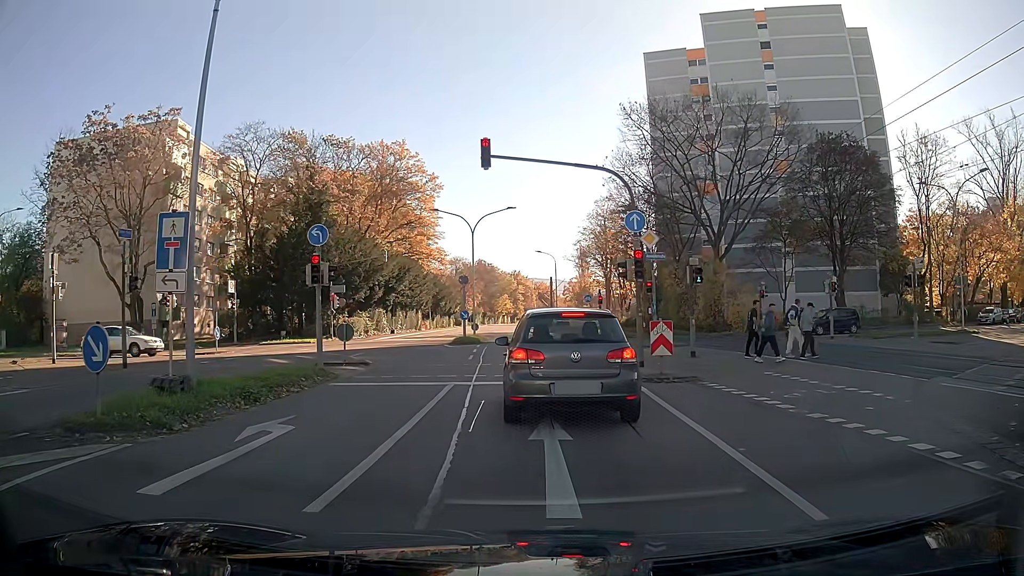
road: secondary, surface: asphalt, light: Day
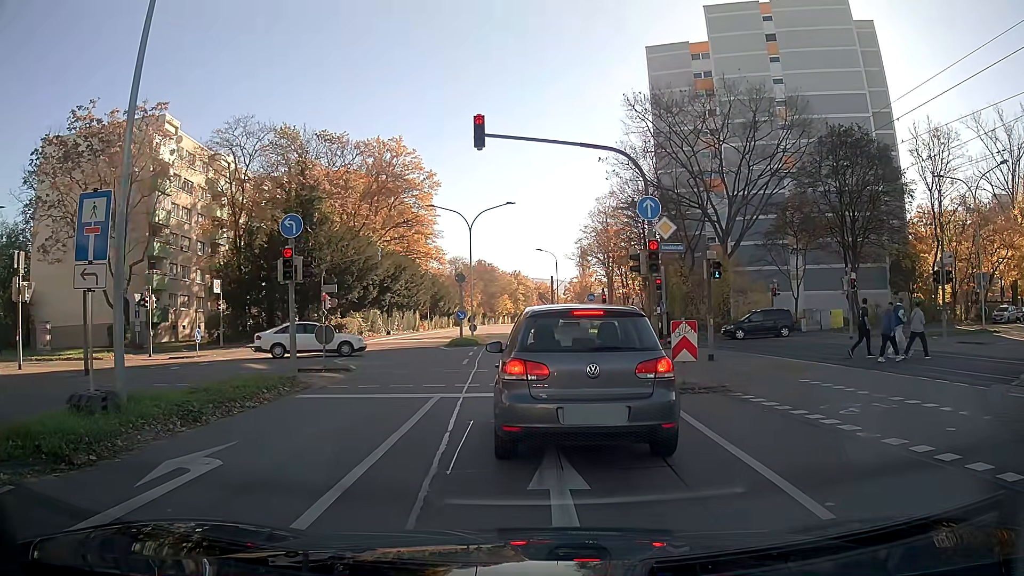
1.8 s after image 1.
(0.0, +2.1) m; 0°
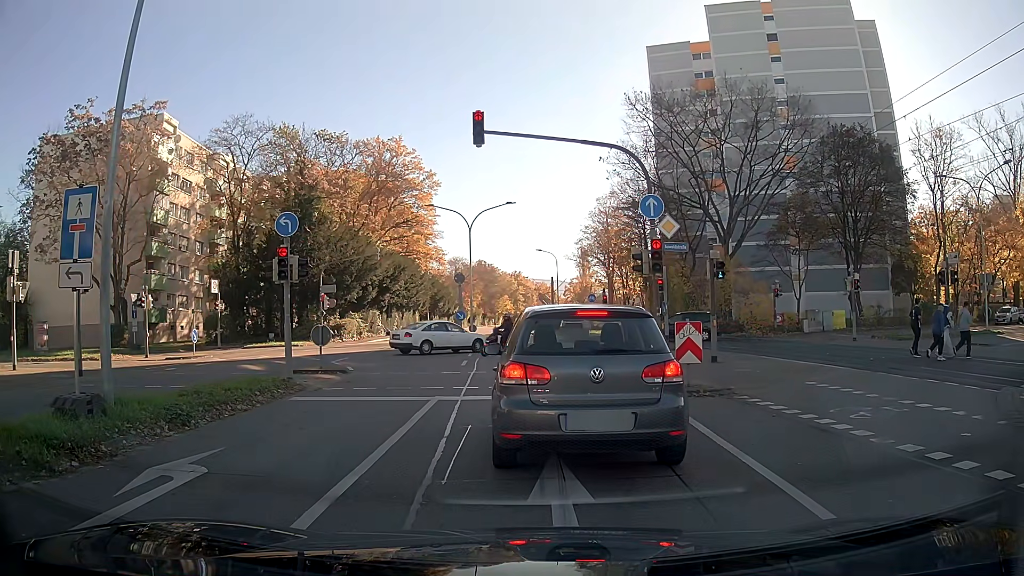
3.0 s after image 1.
(0.0, +0.4) m; 0°
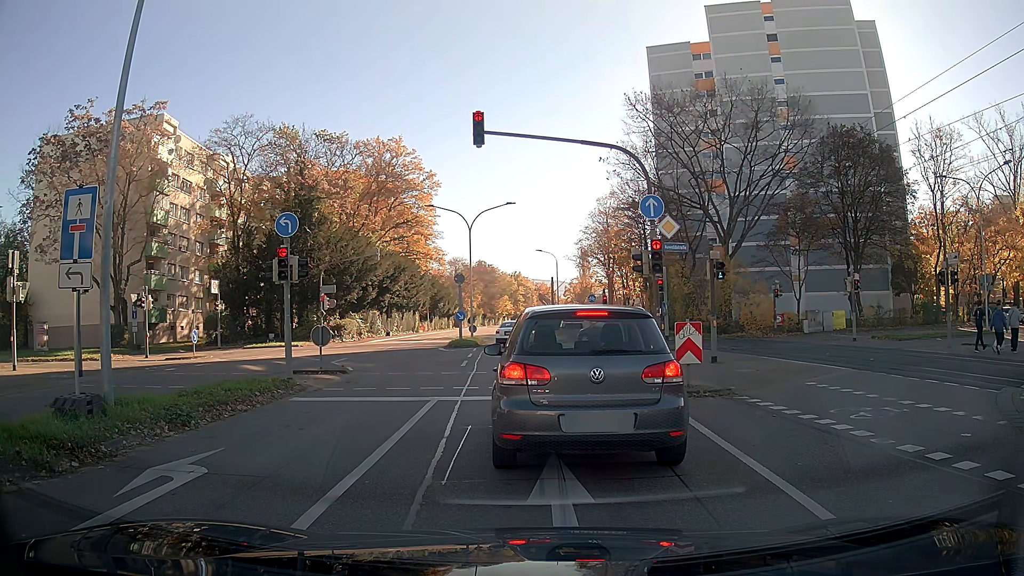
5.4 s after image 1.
(0.0, +0.1) m; 0°
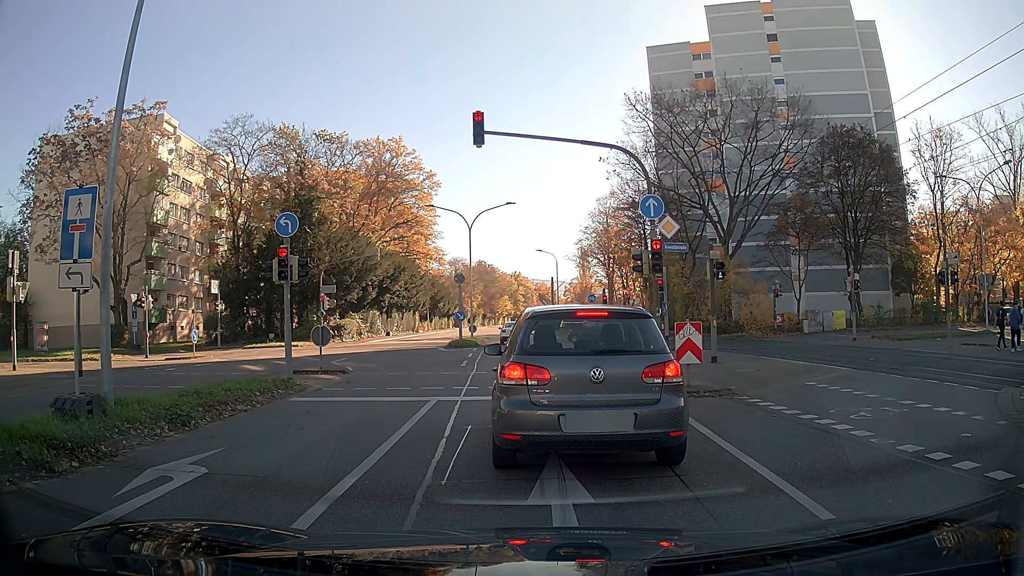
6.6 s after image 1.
(0.0, 0.0) m; 0°
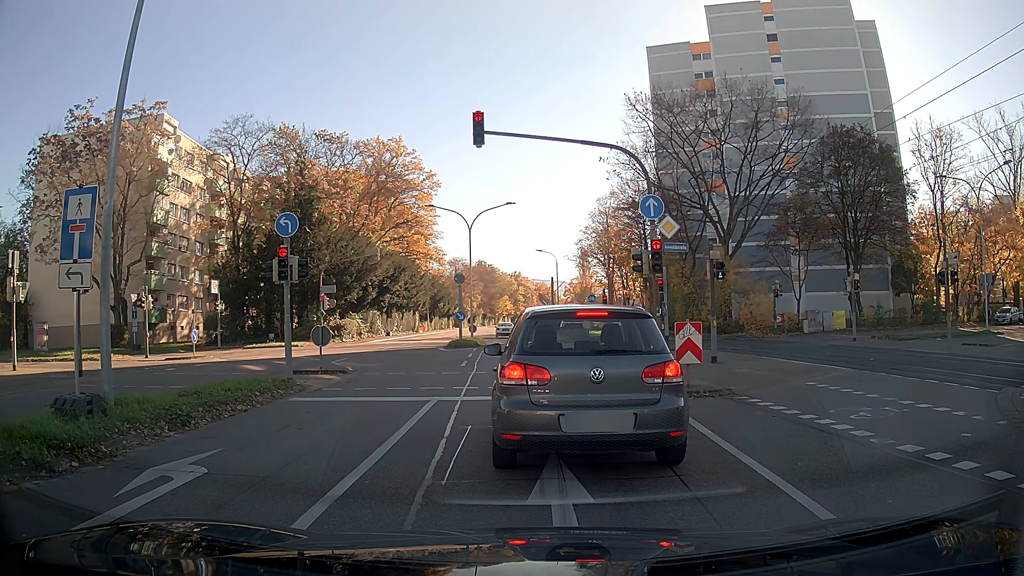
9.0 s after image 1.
(0.0, 0.0) m; 0°
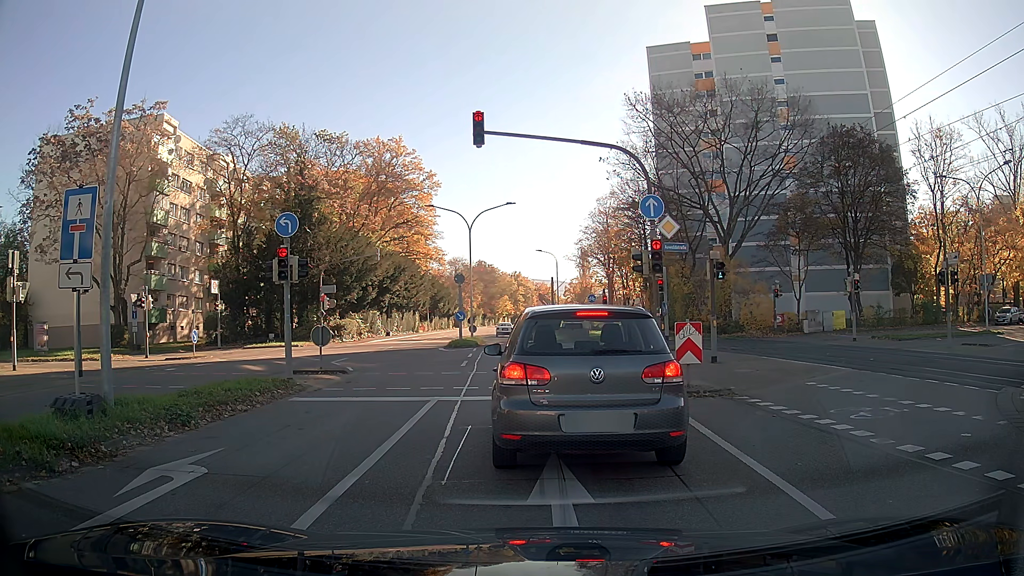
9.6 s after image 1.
(0.0, 0.0) m; 0°
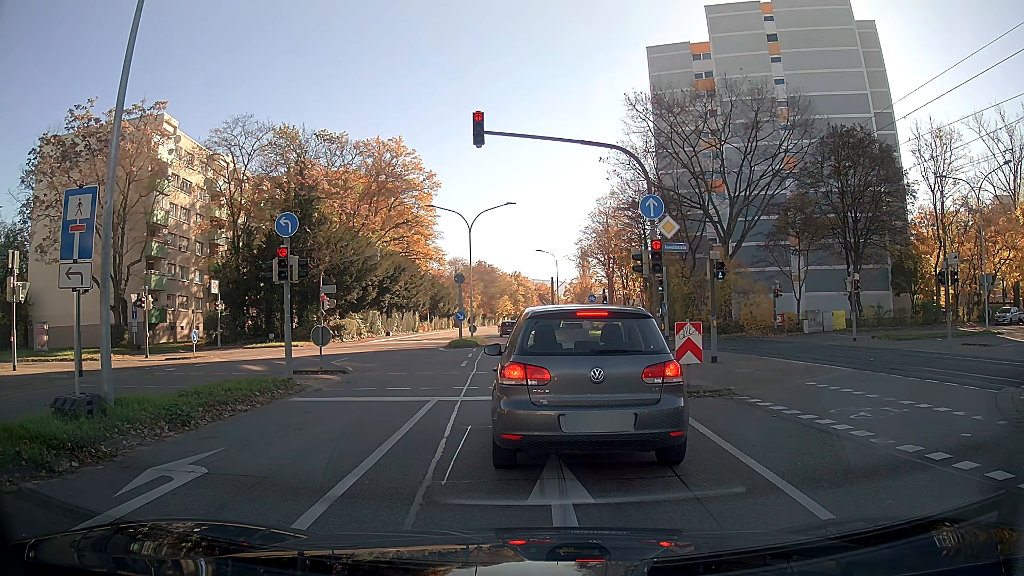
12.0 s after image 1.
(0.0, 0.0) m; 0°
(0, +10) (0, +20) (-1, +30) (-1, +40) (-1, +50) (-2, +60) (-2, +70) (-2, +80) (-3, +90) (-3, +100) m
